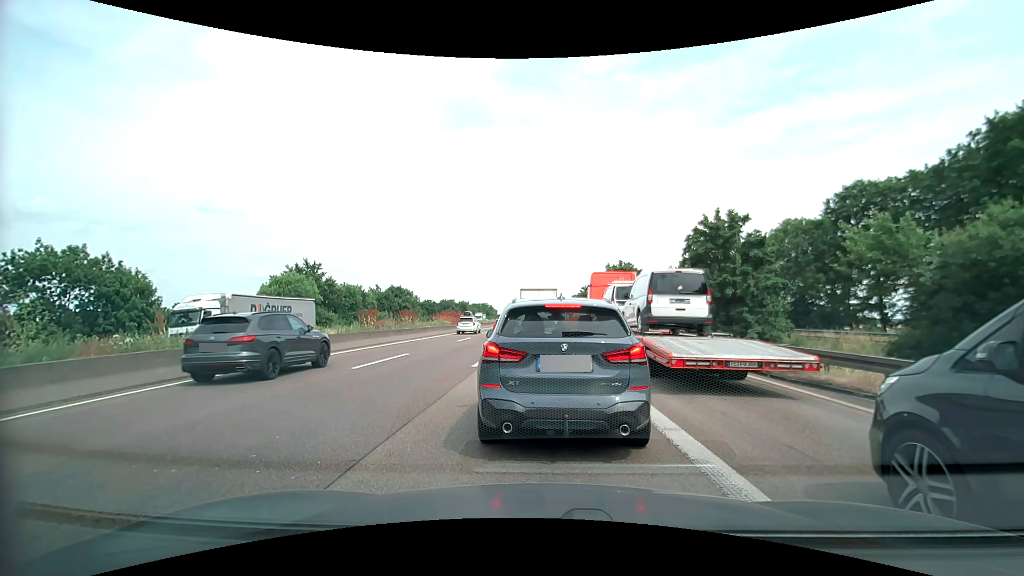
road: motorway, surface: asphalt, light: Day
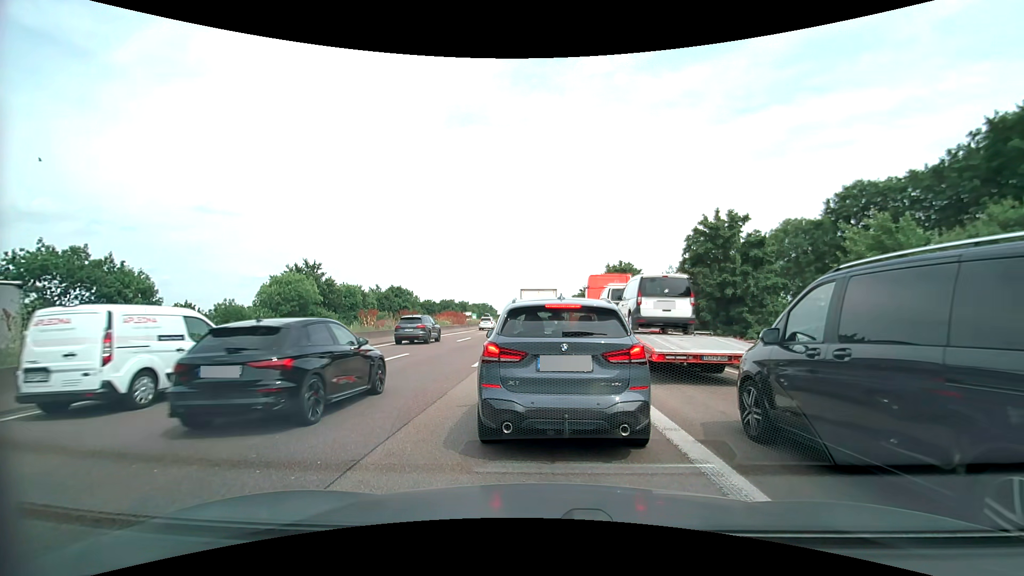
(0.0, 0.0) m; 0°
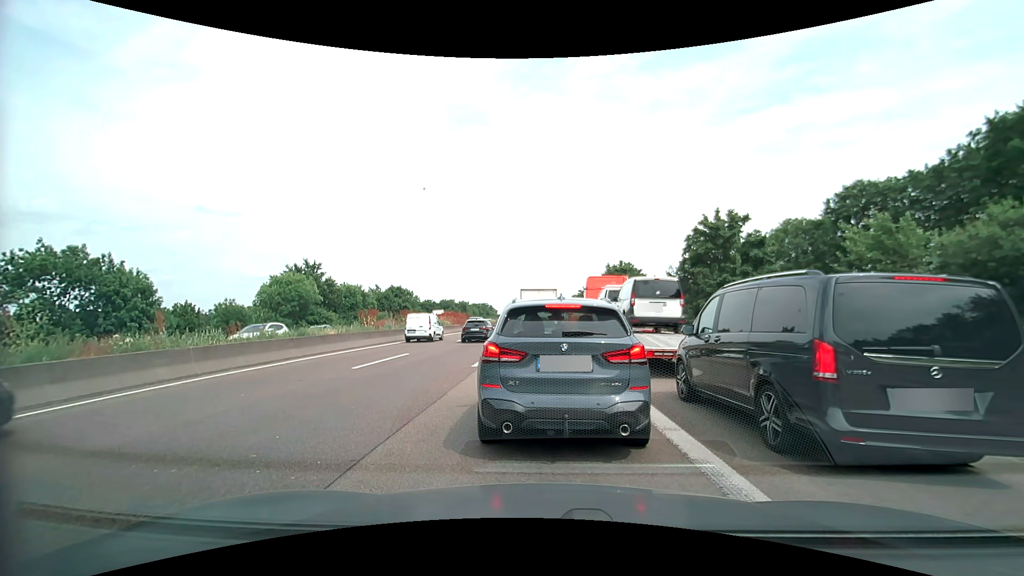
(0.0, 0.0) m; 0°
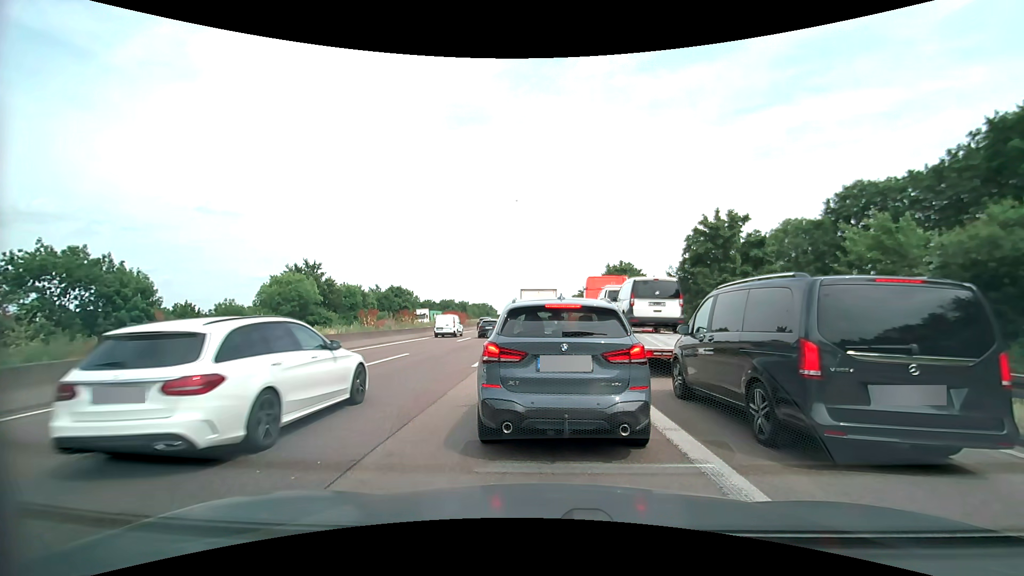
(0.0, 0.0) m; 0°
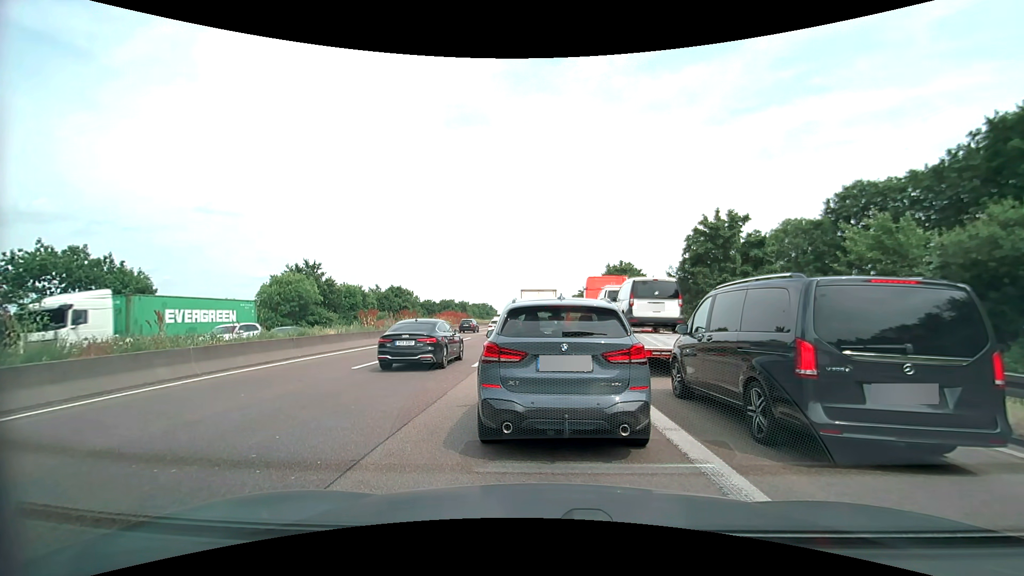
(0.0, 0.0) m; 0°
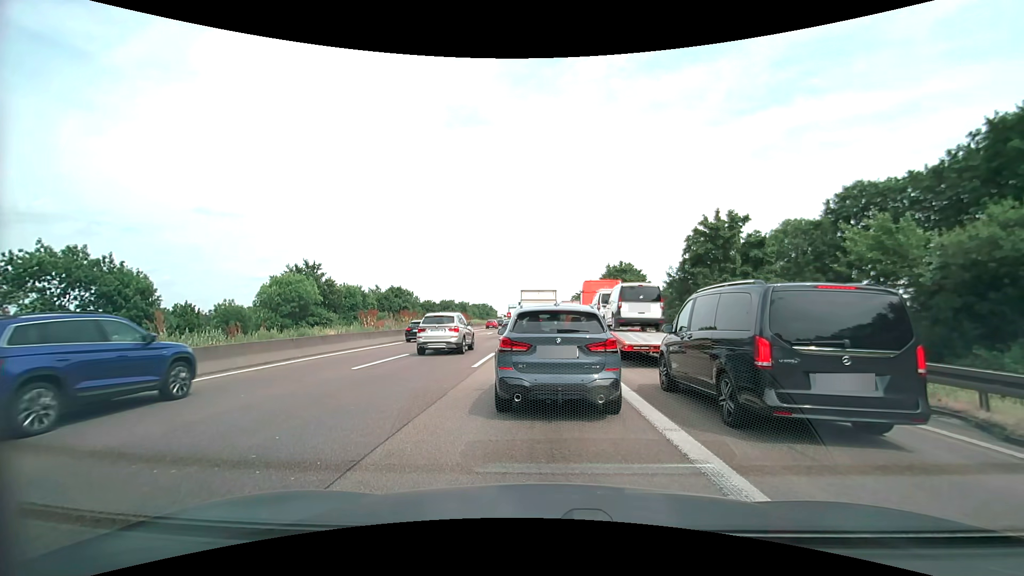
(0.0, 0.0) m; 0°
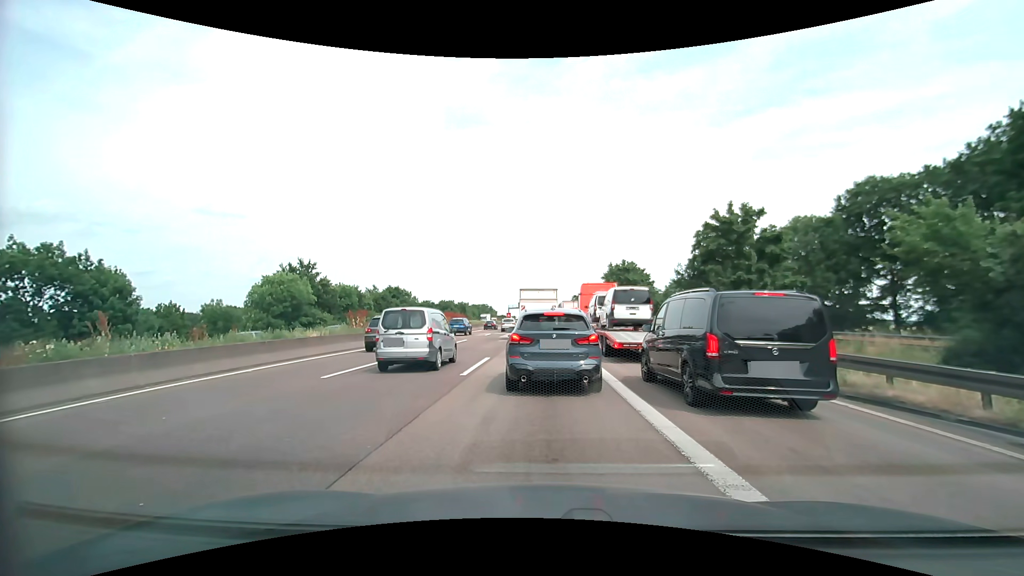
(0.0, +2.0) m; 0°
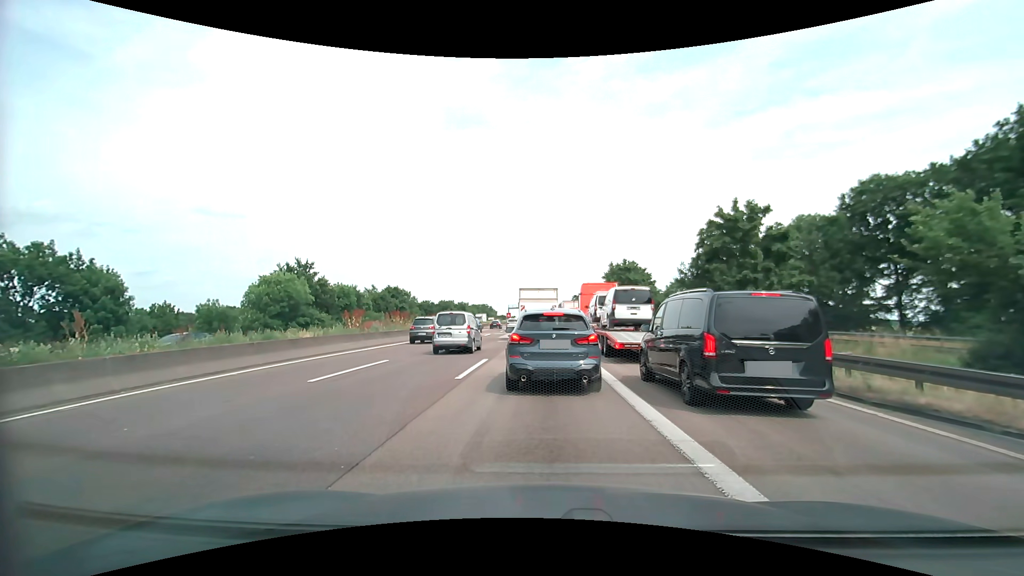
(0.0, +0.7) m; 0°
